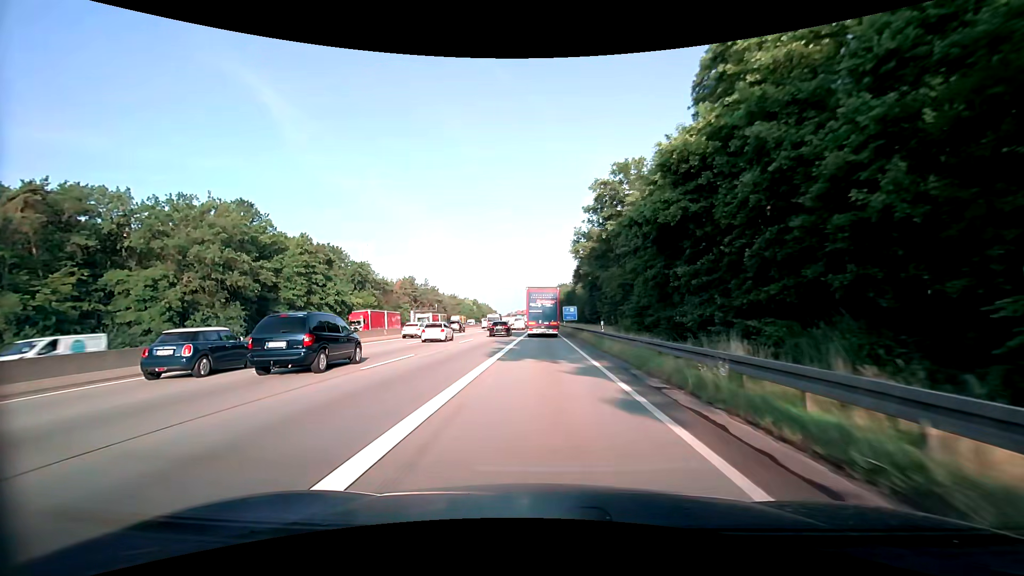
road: motorway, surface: asphalt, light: Day
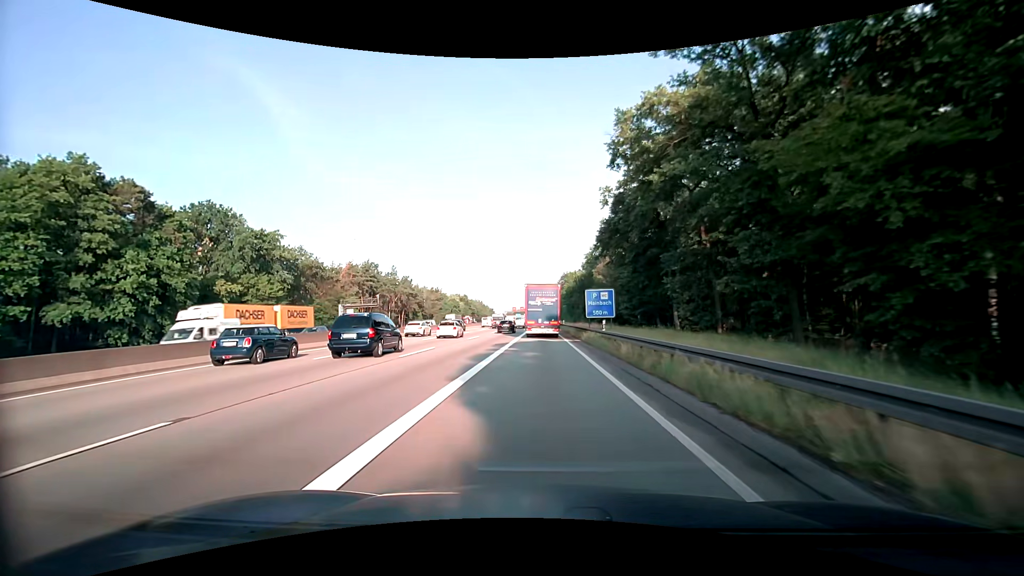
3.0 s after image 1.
(0.0, +49.6) m; +1°
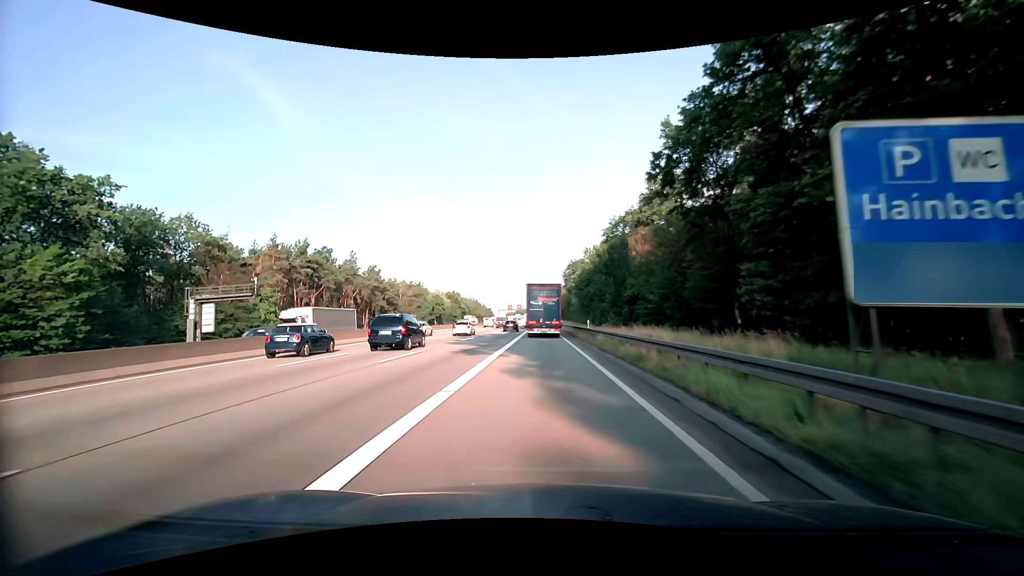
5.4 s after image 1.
(-0.6, +38.7) m; -1°
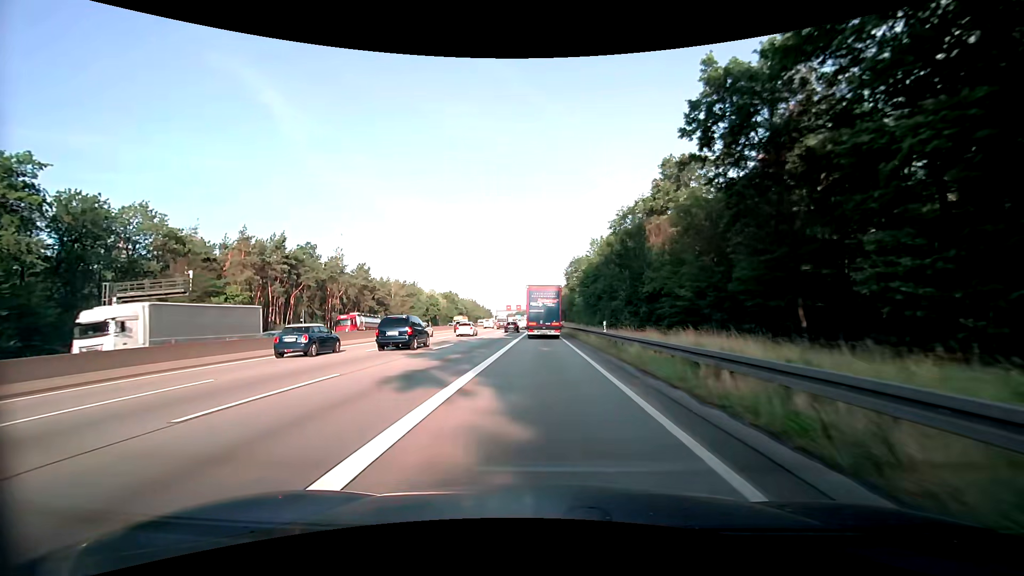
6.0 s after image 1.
(+0.1, +9.5) m; 0°
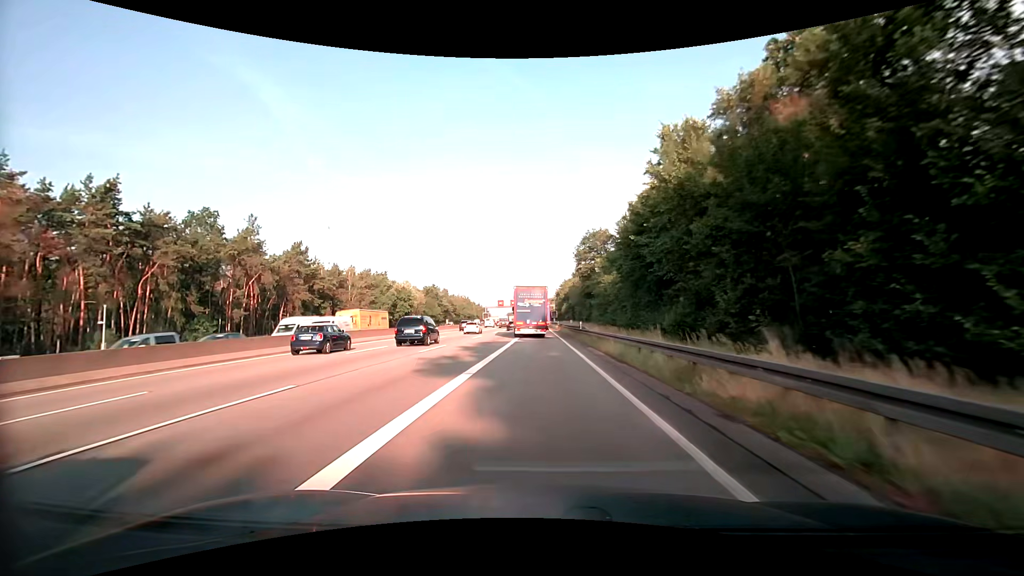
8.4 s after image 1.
(0.0, +38.2) m; 0°
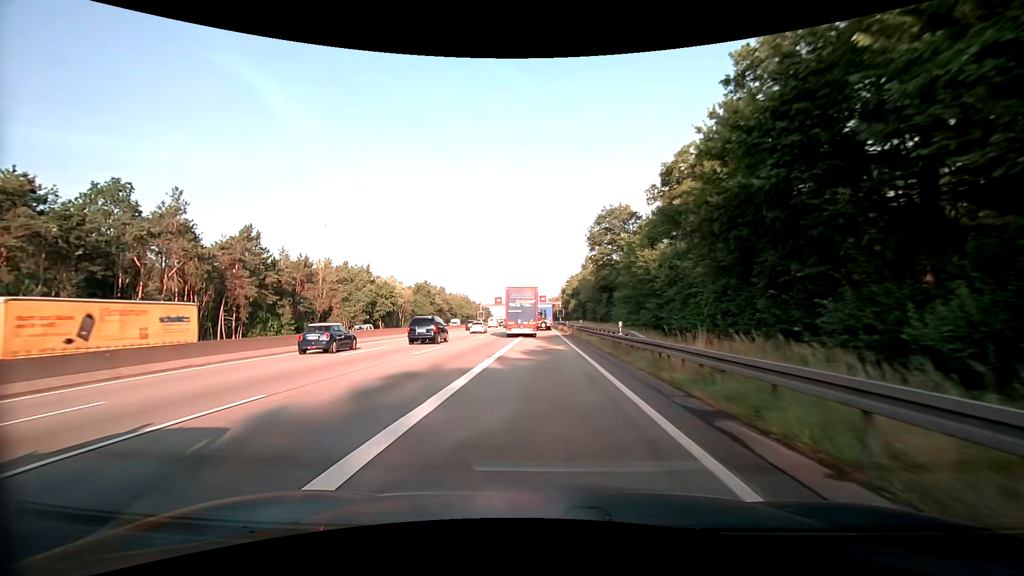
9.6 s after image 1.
(+0.1, +19.4) m; 0°
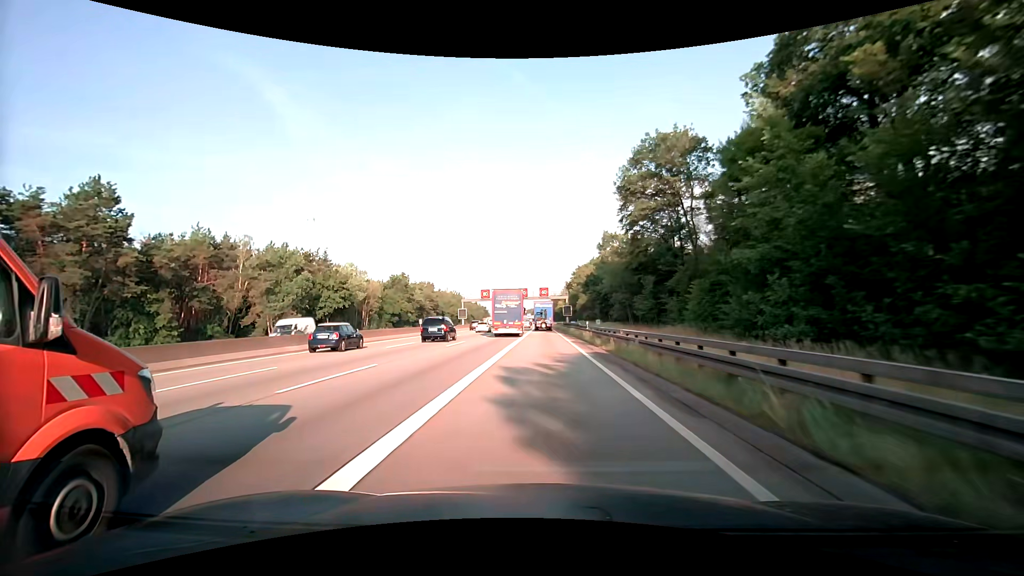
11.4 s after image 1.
(+0.1, +29.7) m; 0°
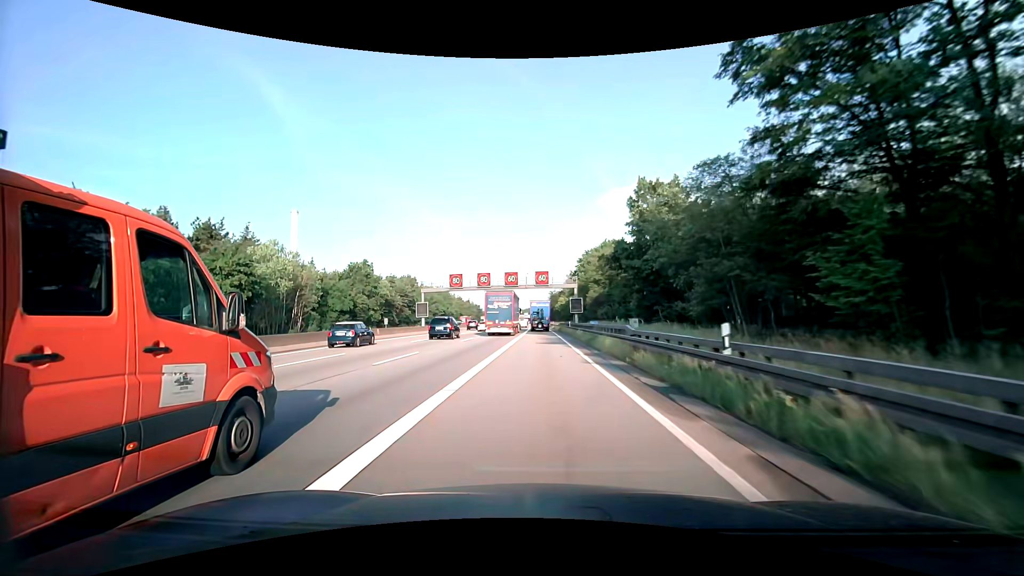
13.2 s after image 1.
(+0.2, +29.9) m; +1°
